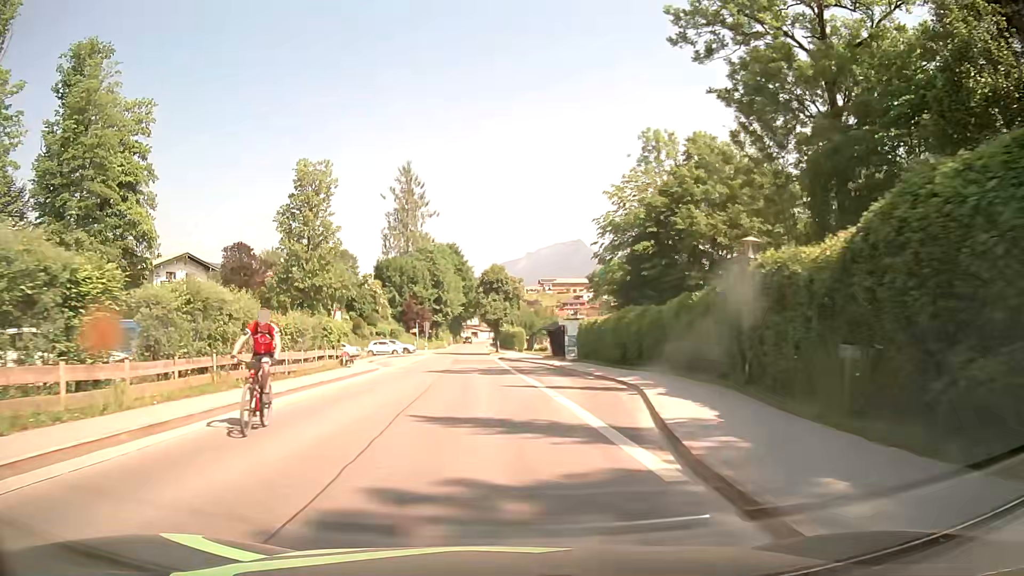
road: tertiary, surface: asphalt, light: Day
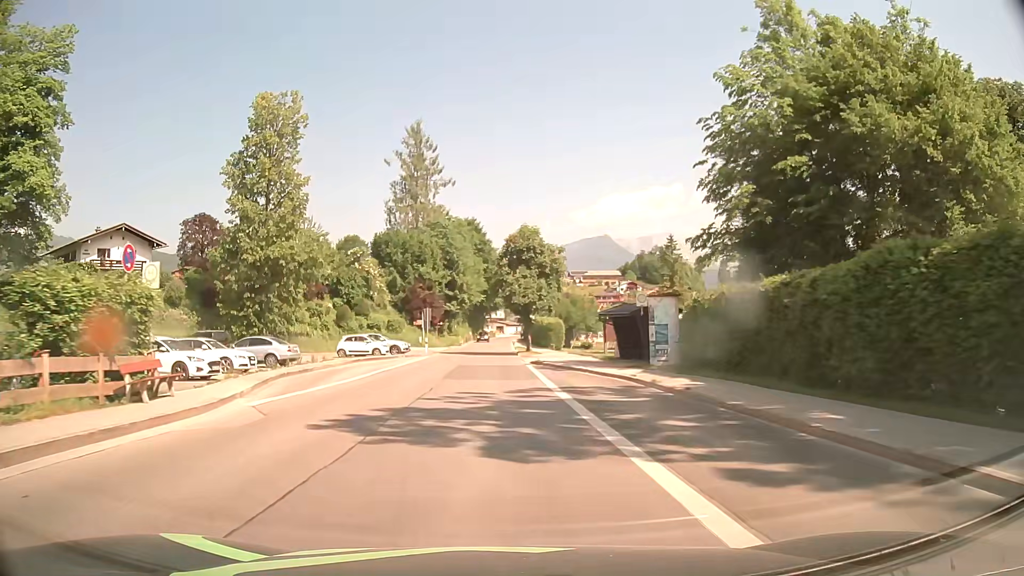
(-0.6, +22.6) m; -2°
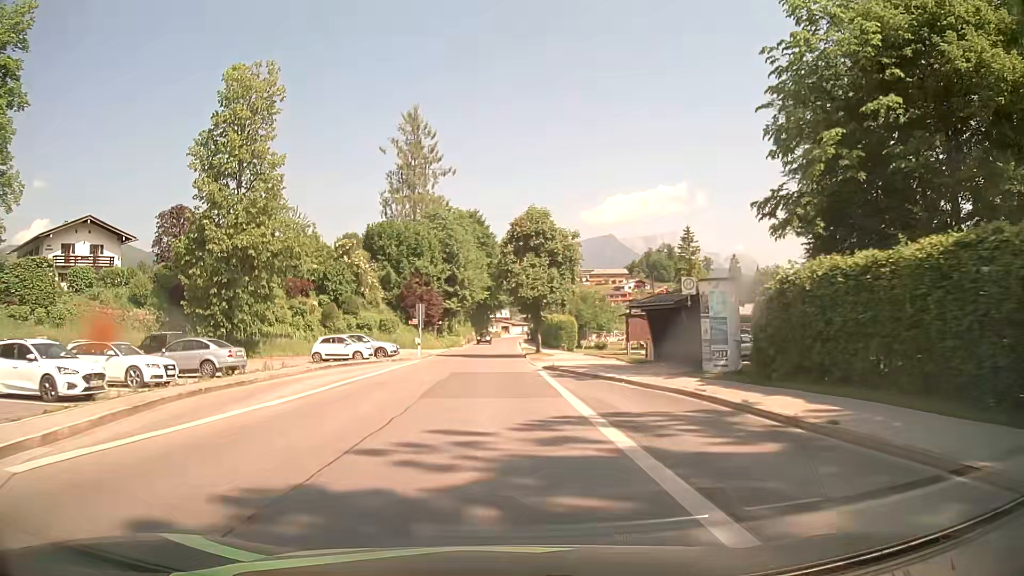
(0.0, +7.5) m; 0°
